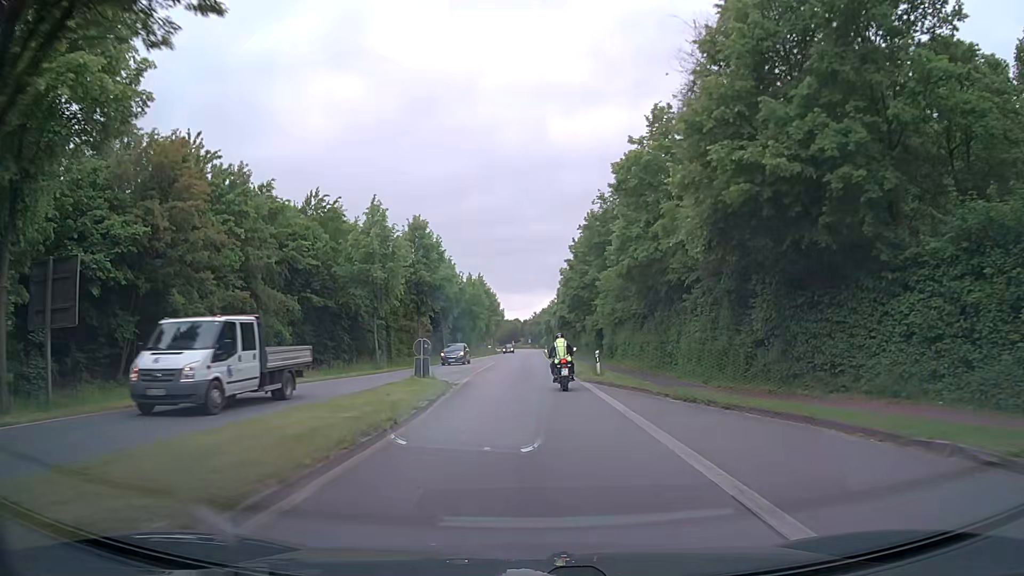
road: primary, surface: asphalt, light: Day
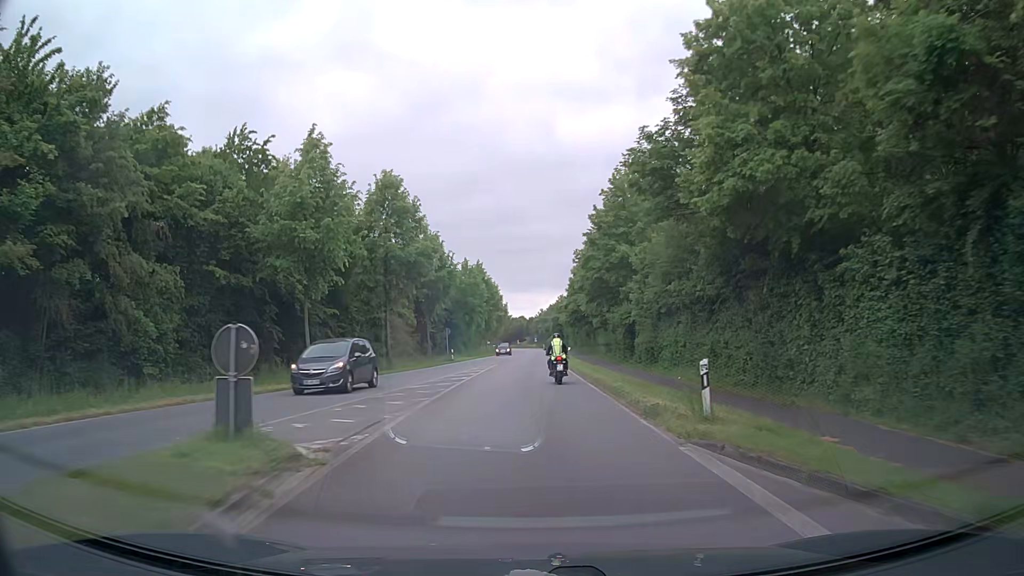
(+0.1, +15.6) m; 0°
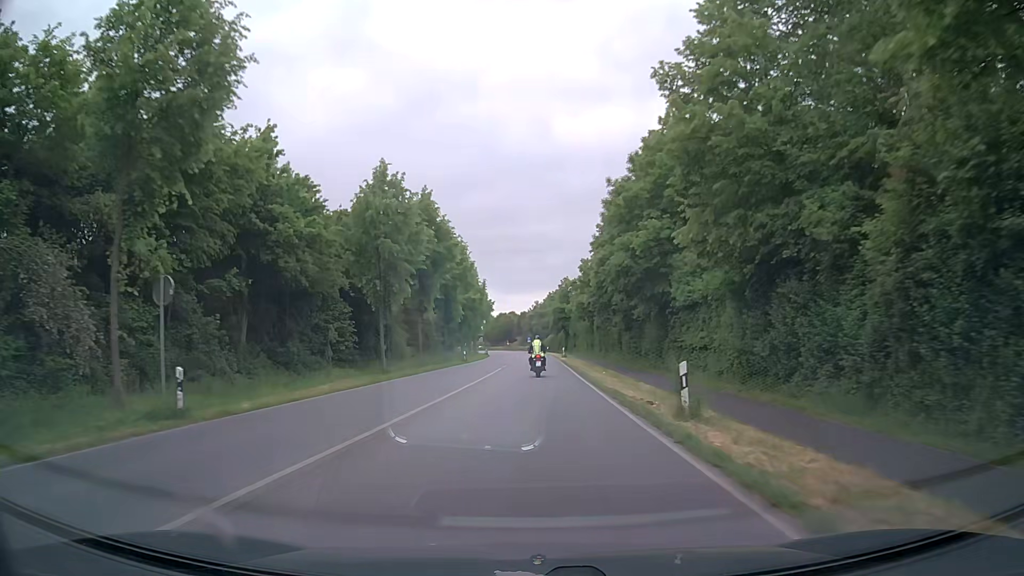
(+0.5, +45.5) m; +1°
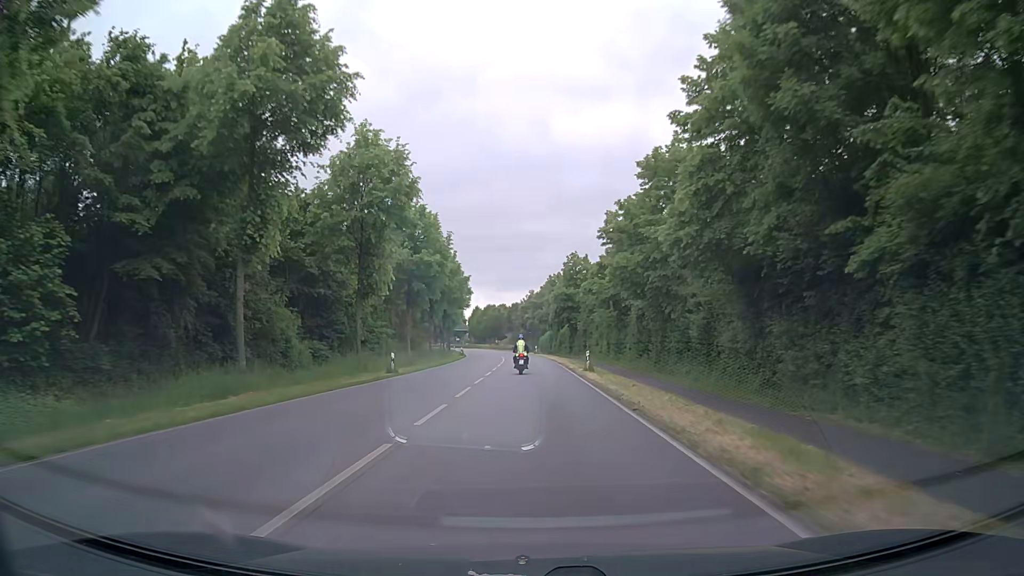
(0.0, +31.0) m; +1°
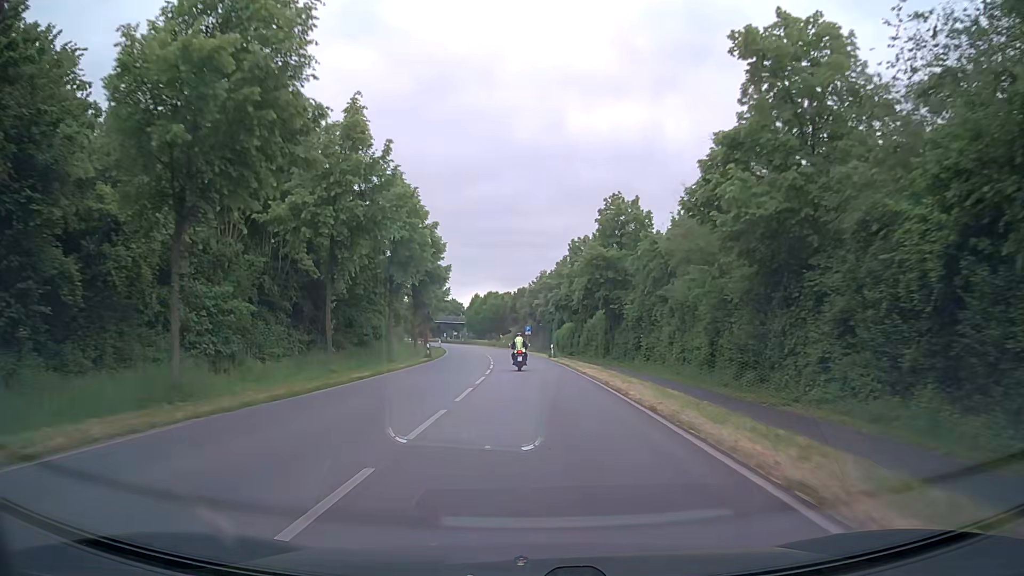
(-0.2, +32.6) m; -1°
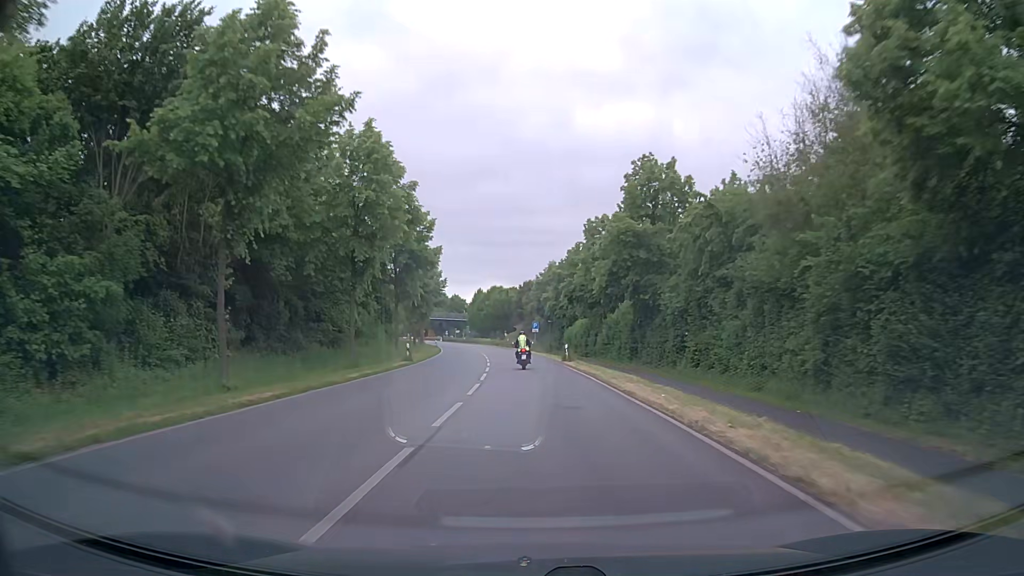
(0.0, +10.8) m; 0°
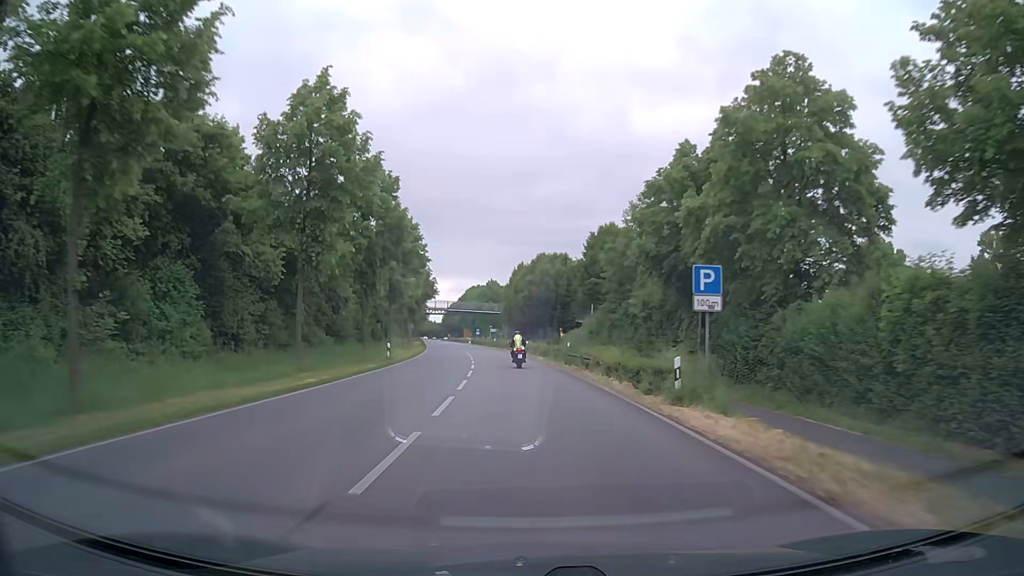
(-1.9, +53.1) m; -5°
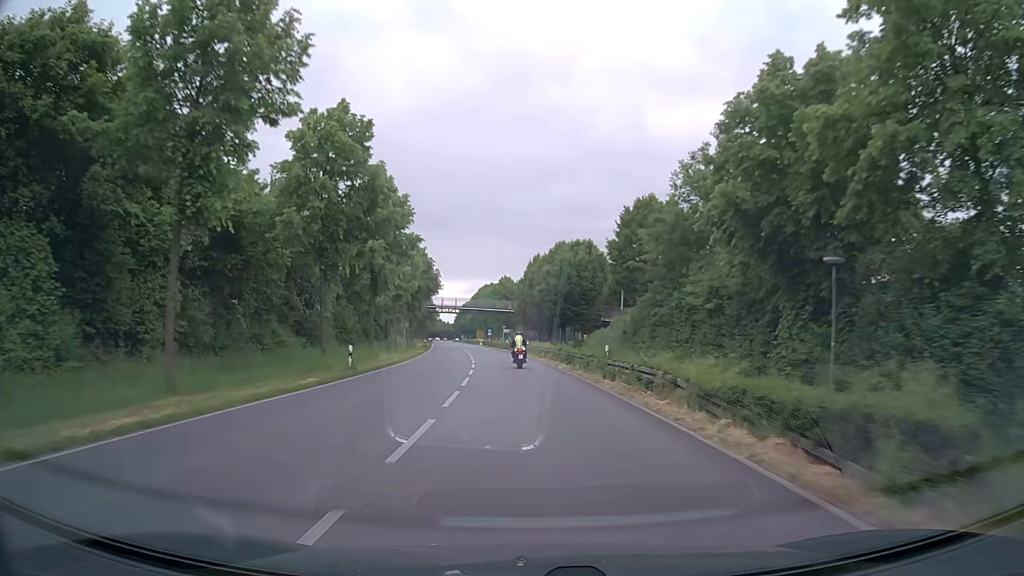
(-0.1, +10.7) m; -1°
(0, +10) (0, +20) (-1, +30) (-1, +40) (-2, +50) (-3, +60) (-4, +70) (-6, +80) (-7, +90) (-8, +100) m
